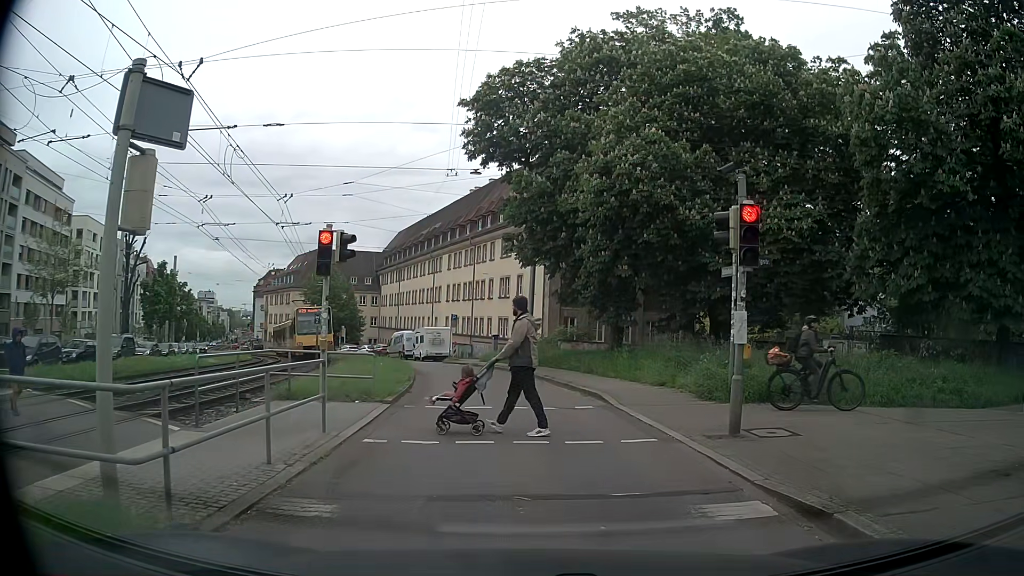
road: tertiary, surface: asphalt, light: Day
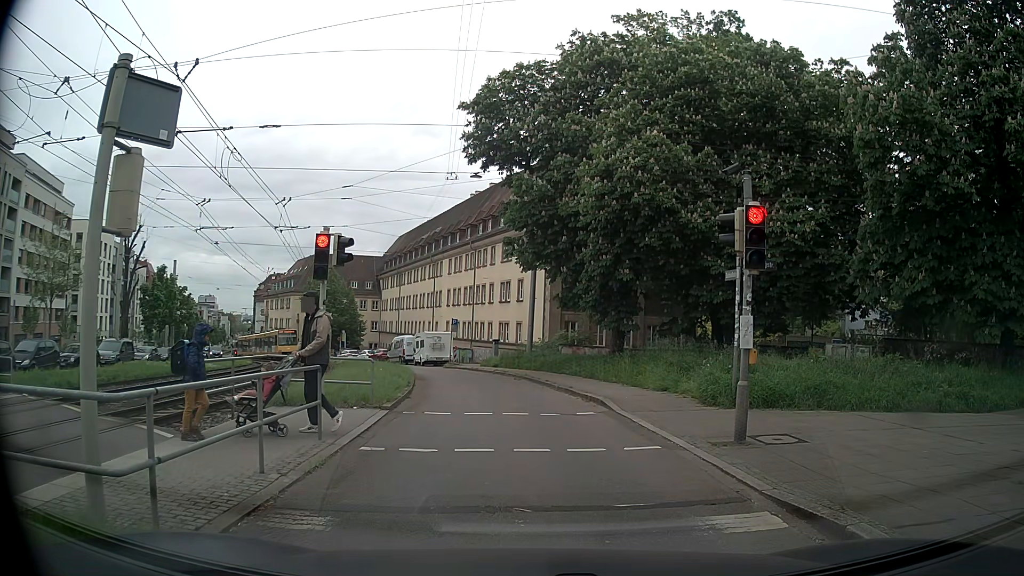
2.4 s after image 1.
(0.0, +0.3) m; 0°
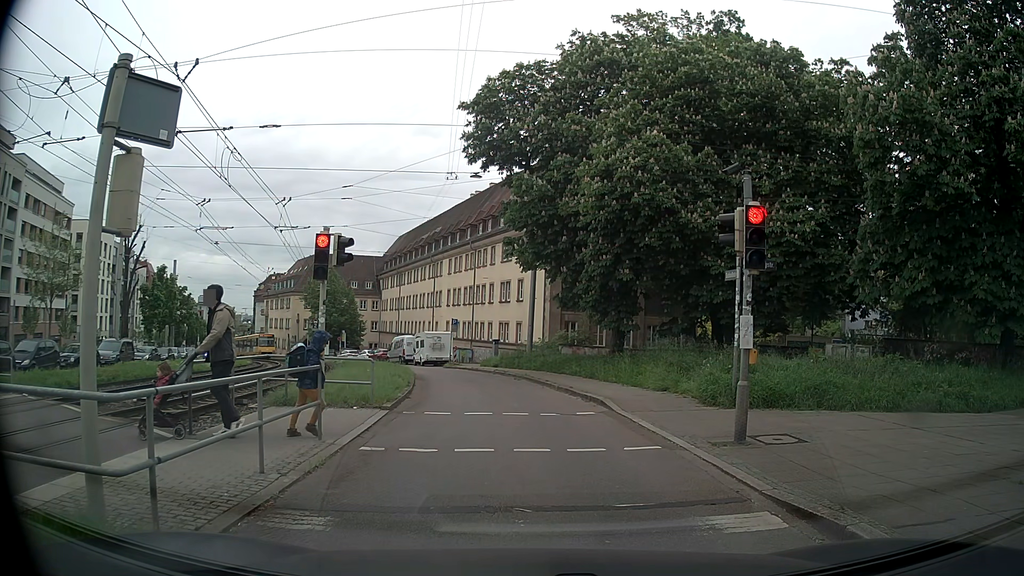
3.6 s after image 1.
(0.0, 0.0) m; 0°
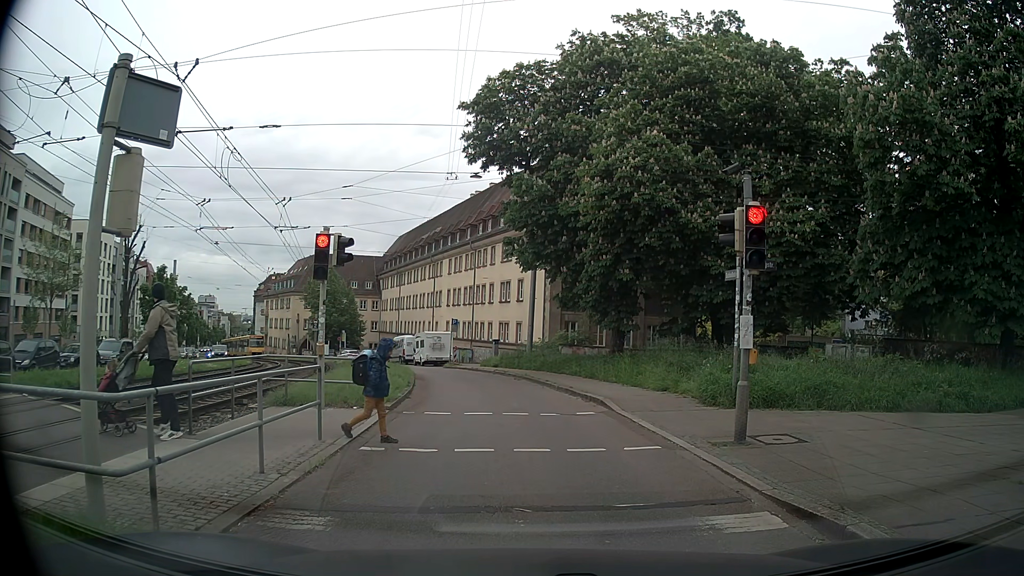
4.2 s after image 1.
(0.0, 0.0) m; 0°
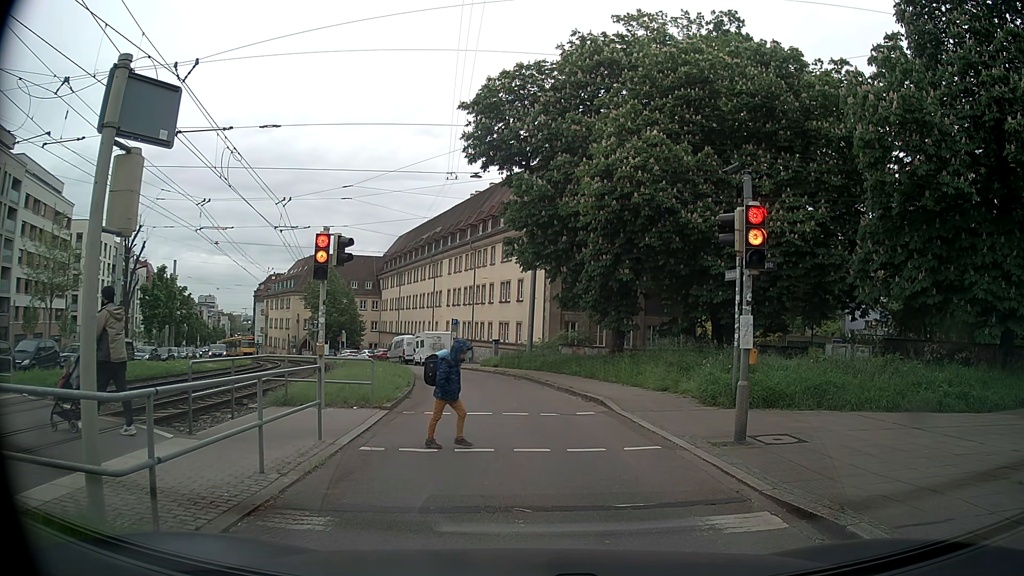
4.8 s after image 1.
(0.0, 0.0) m; 0°
